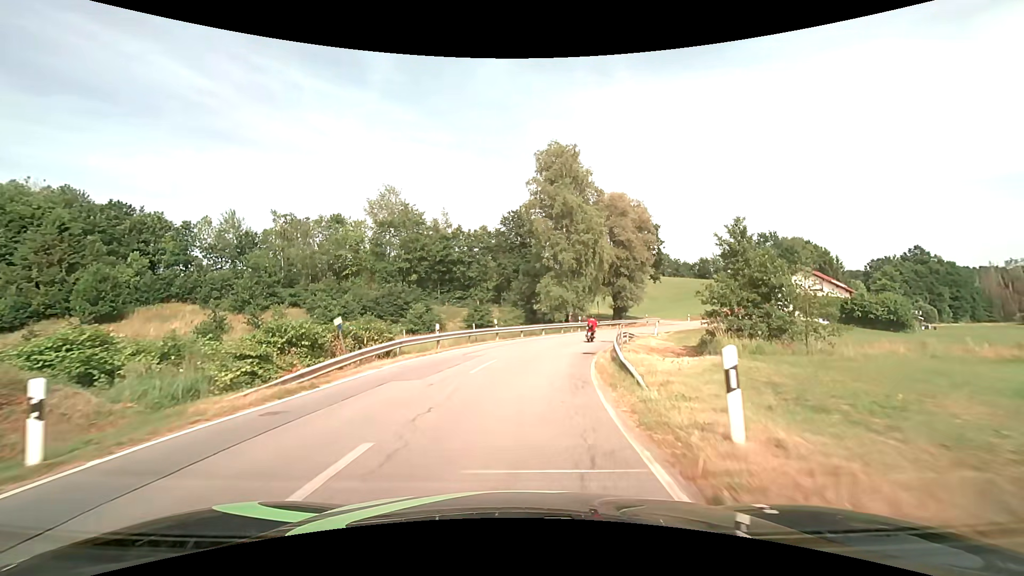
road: tertiary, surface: asphalt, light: Day
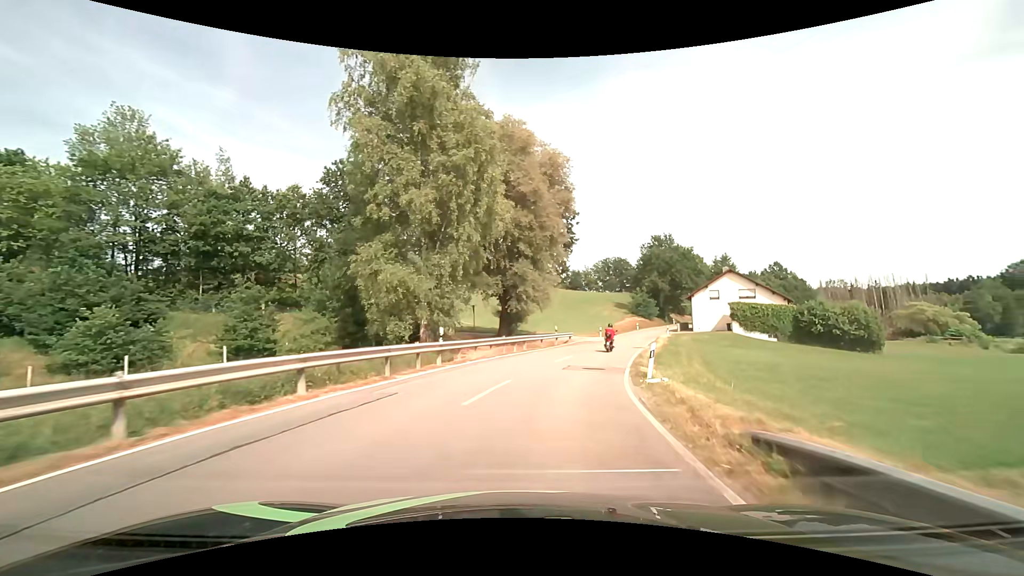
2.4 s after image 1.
(+2.8, +28.3) m; +15°
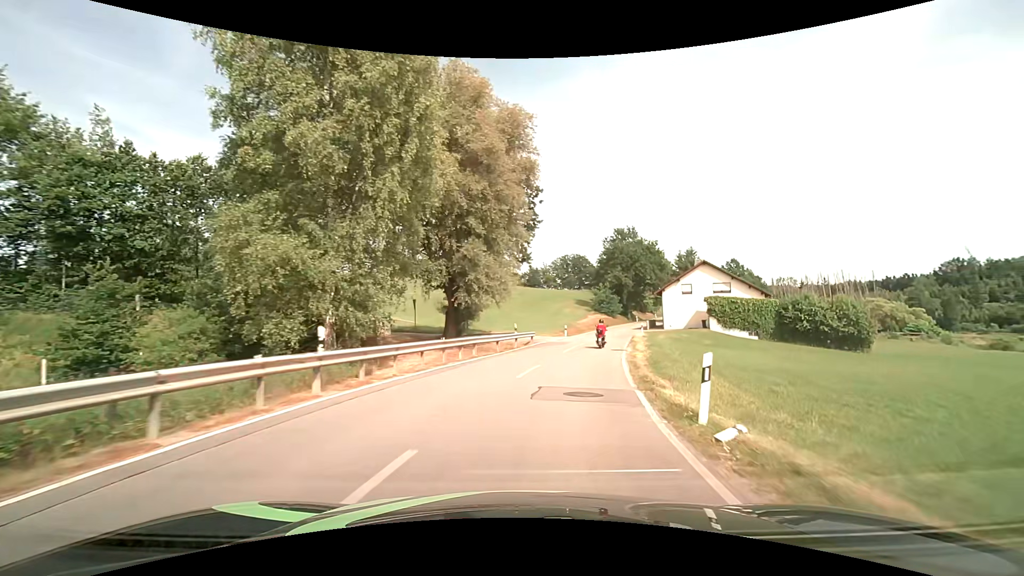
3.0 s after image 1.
(+0.3, +7.6) m; +5°
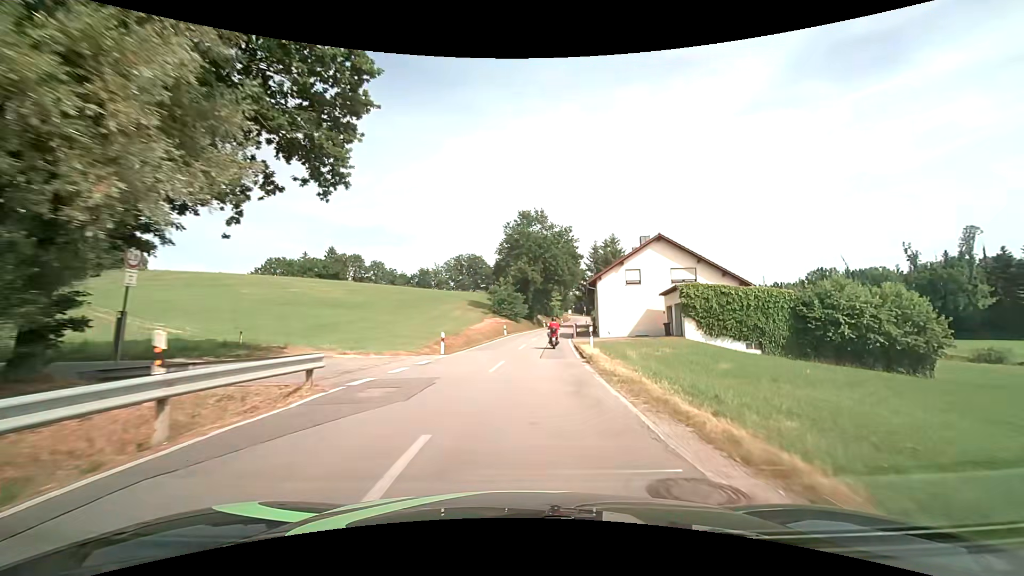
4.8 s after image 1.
(+2.7, +23.0) m; +12°
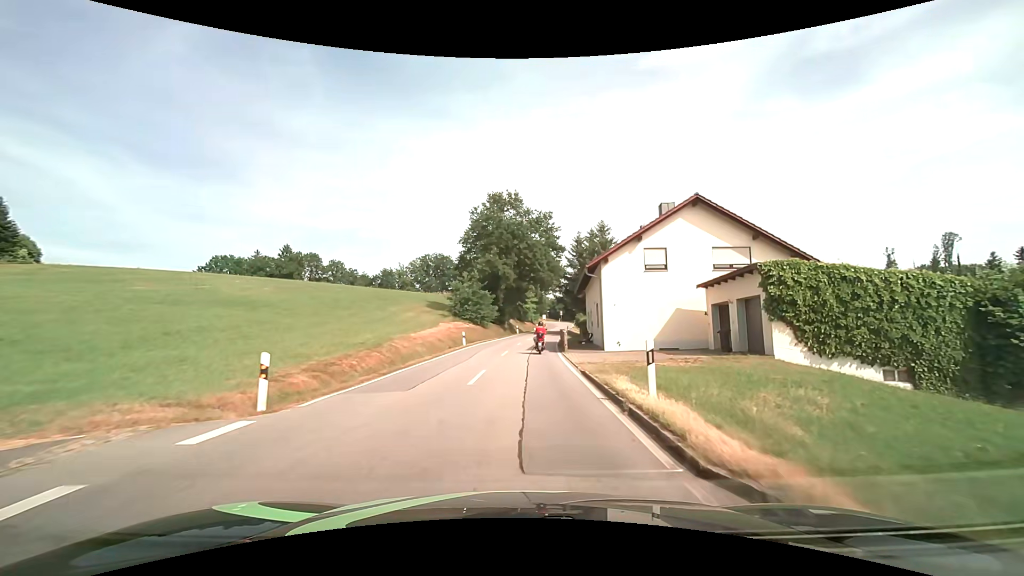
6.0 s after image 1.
(+0.5, +14.0) m; +4°
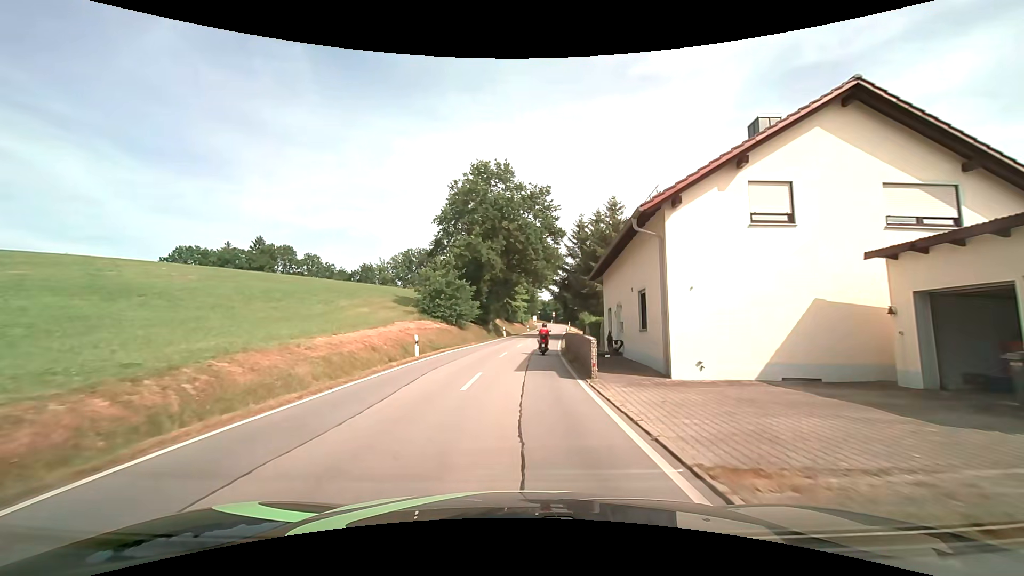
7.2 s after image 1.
(0.0, +13.0) m; +1°
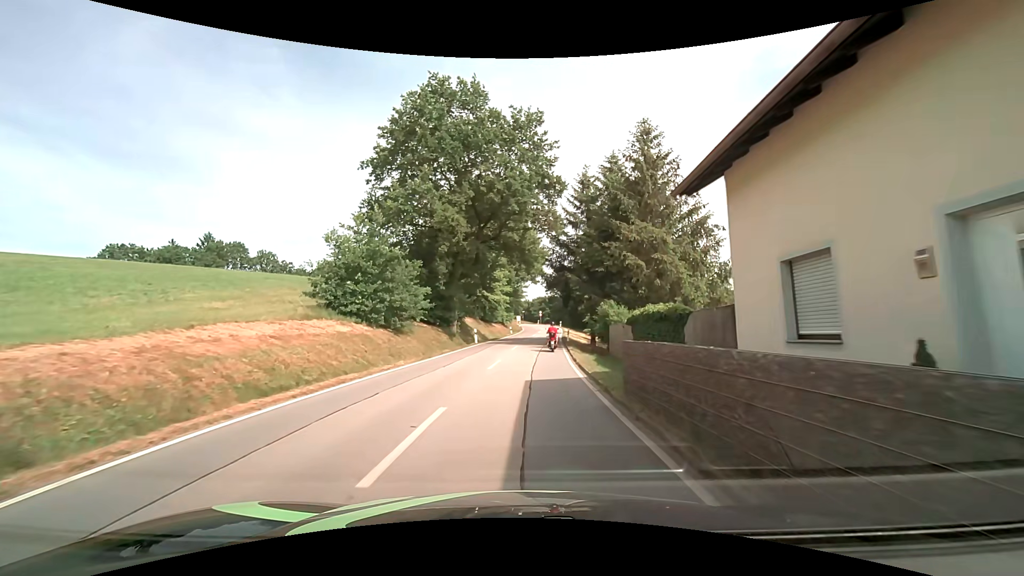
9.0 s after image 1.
(+0.3, +18.7) m; +2°
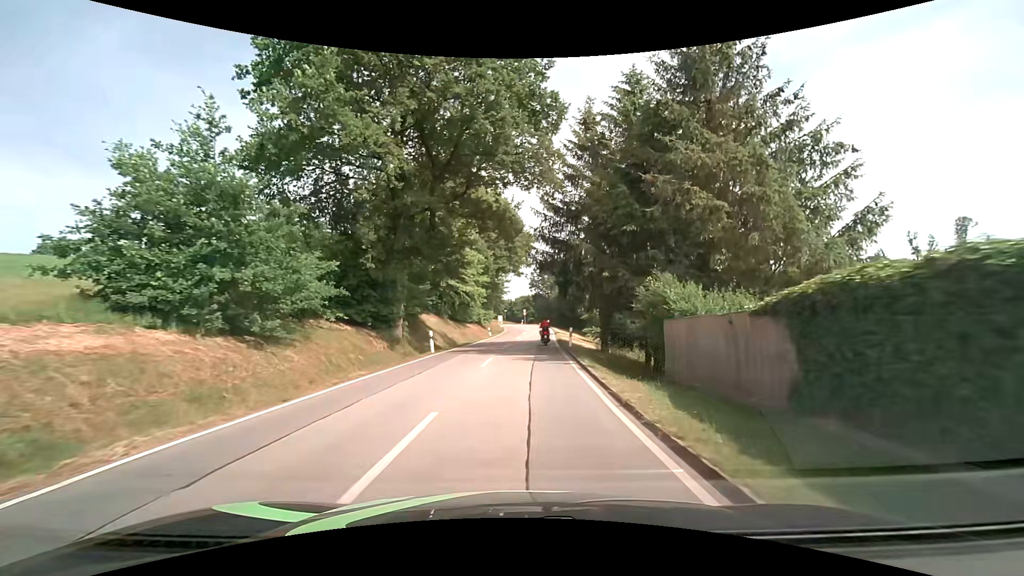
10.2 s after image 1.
(+0.2, +12.6) m; +2°
(0, +10) (0, +20) (+1, +30) (+1, +40) (+2, +50) (+3, +60) (+3, +70) (+3, +80) (+2, +90) (0, +100) m
